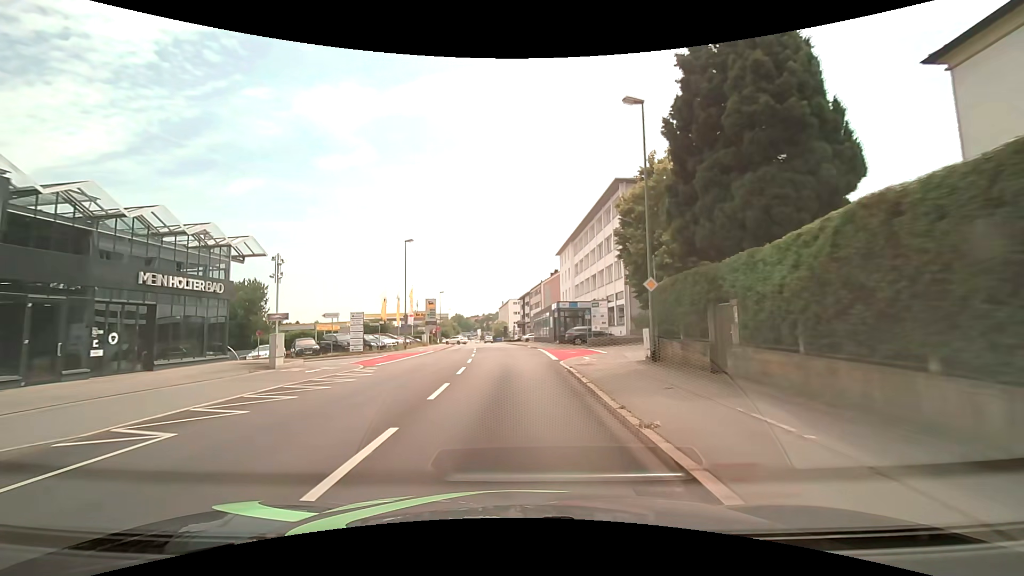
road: tertiary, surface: asphalt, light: Day
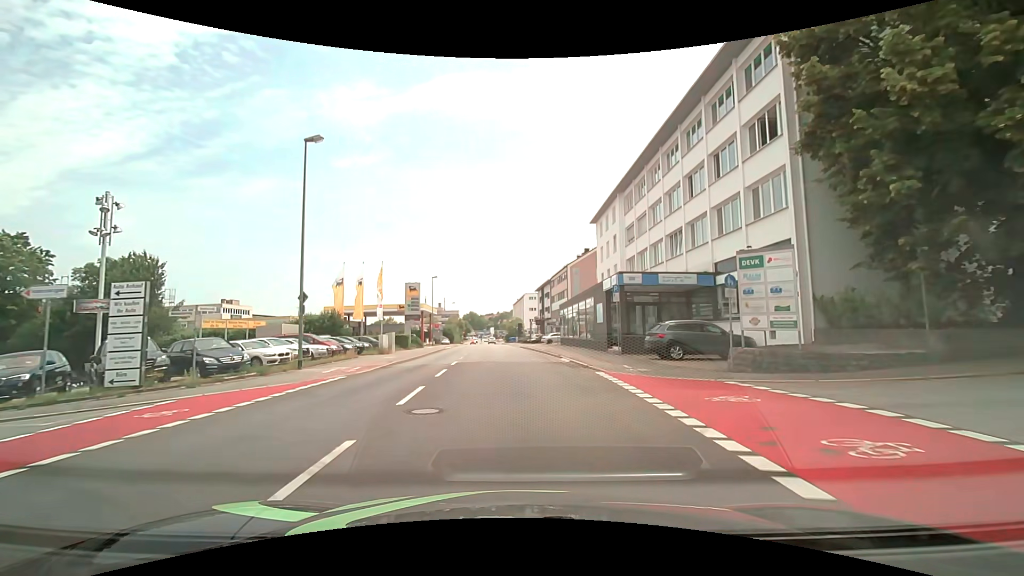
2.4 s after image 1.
(-0.5, +24.9) m; -2°
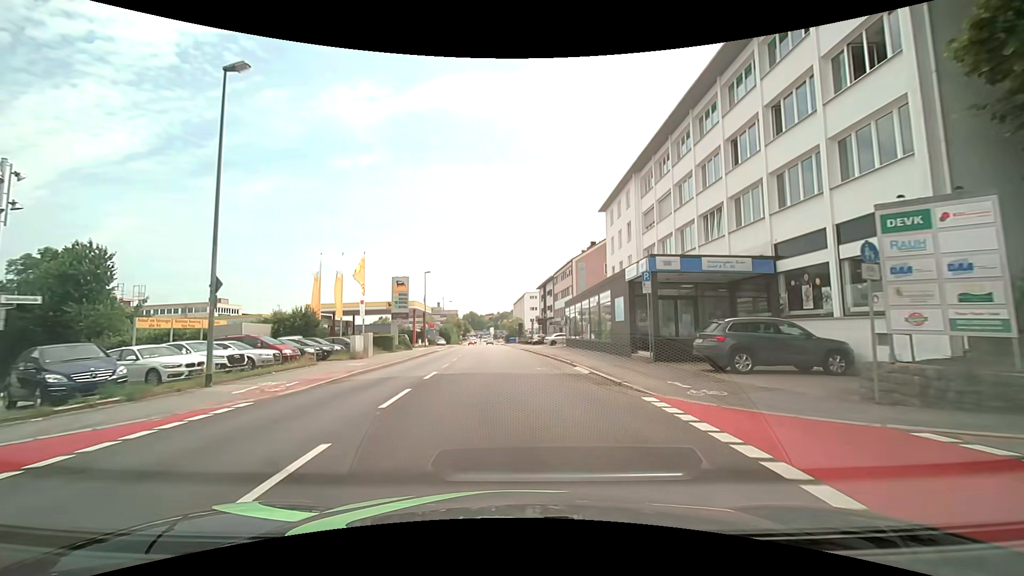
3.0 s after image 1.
(0.0, +6.2) m; 0°
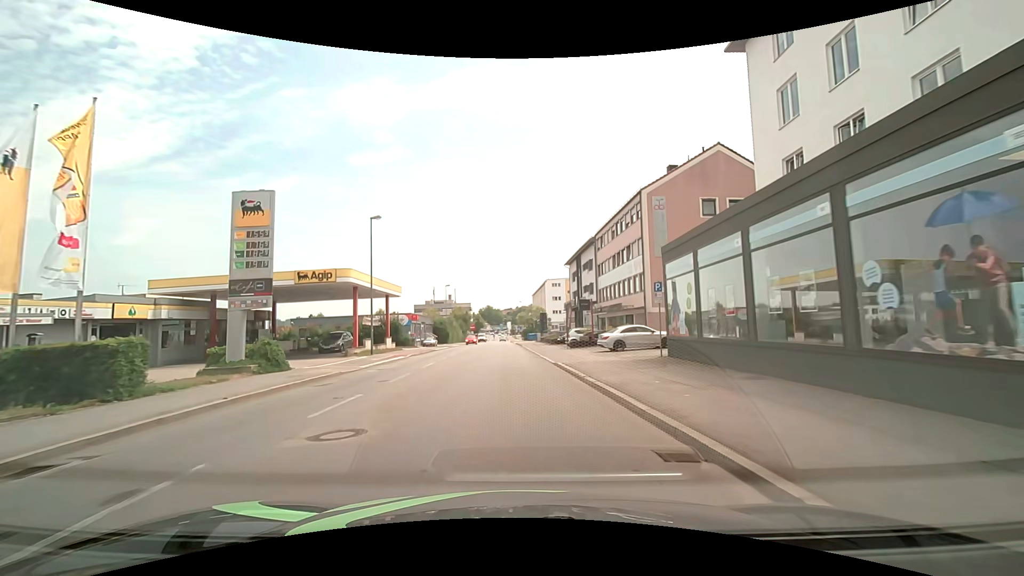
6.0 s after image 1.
(-0.3, +30.9) m; -1°
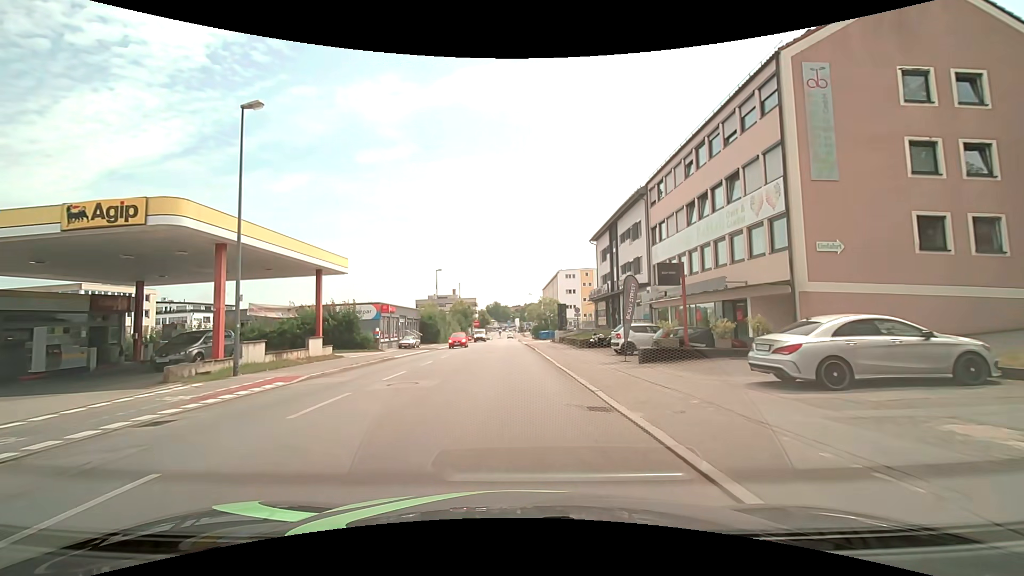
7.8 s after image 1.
(-0.3, +18.5) m; -1°
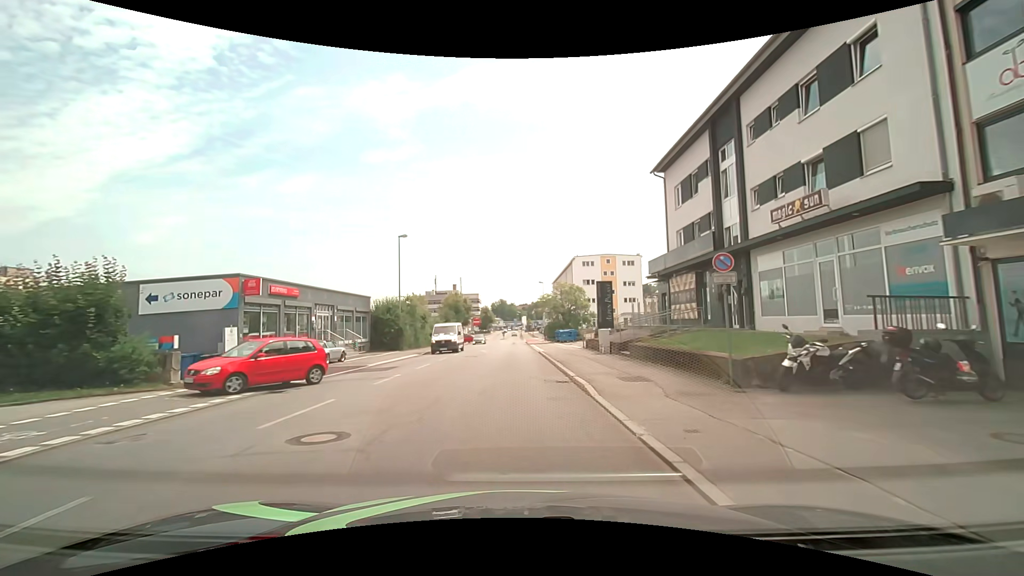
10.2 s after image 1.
(-0.6, +24.8) m; -2°
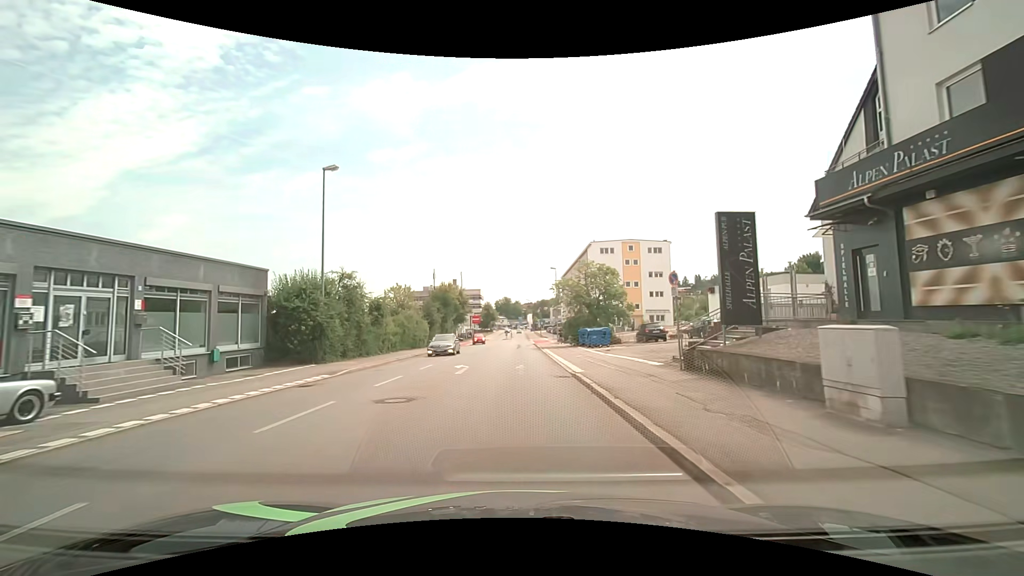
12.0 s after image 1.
(-0.3, +18.6) m; -2°
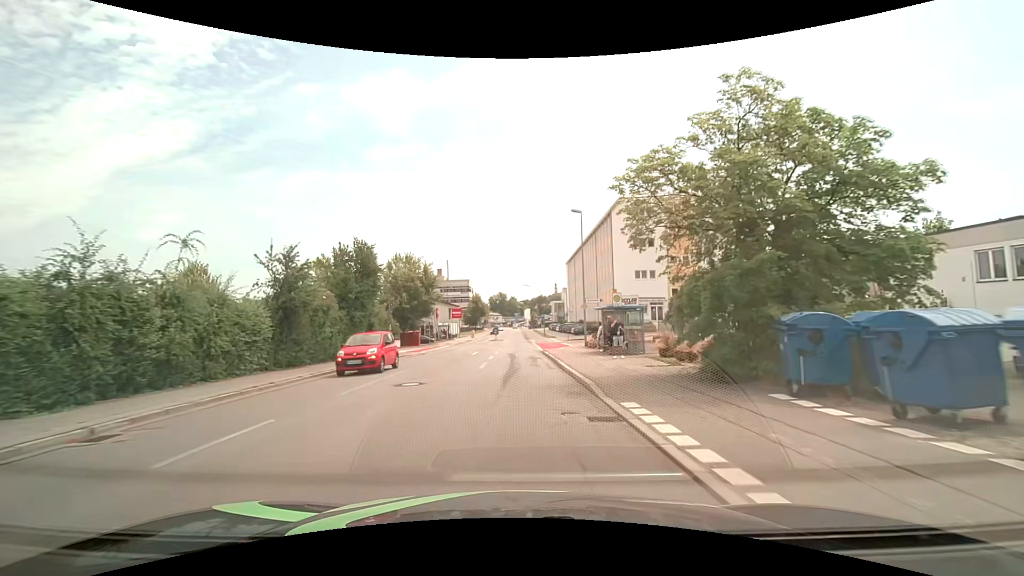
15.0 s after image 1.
(+0.7, +32.2) m; +1°
(0, +10) (0, +20) (0, +30) (0, +40) (0, +50) (0, +60) (0, +70) (0, +80) (0, +90) (0, +100) m
